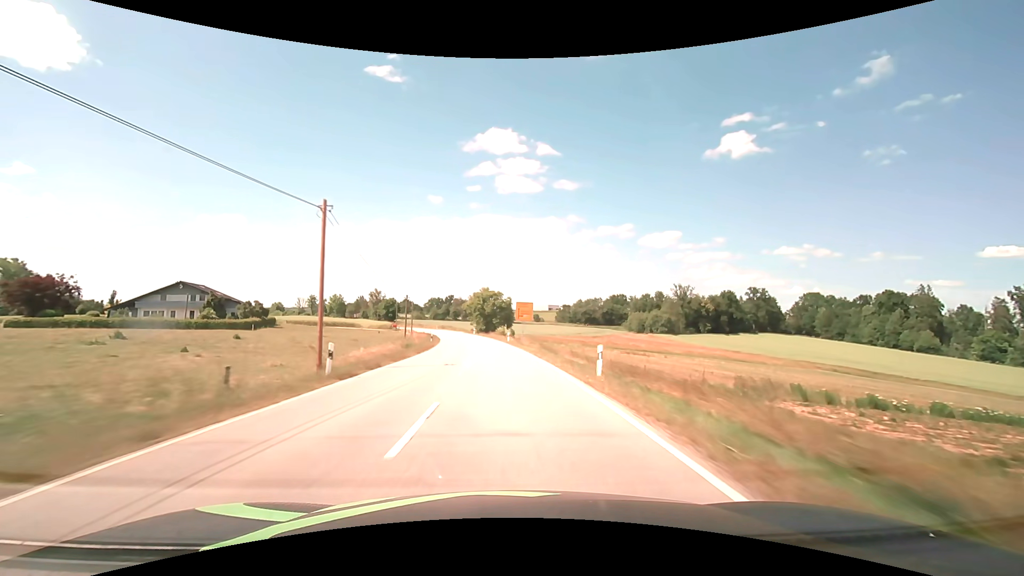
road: secondary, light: Day
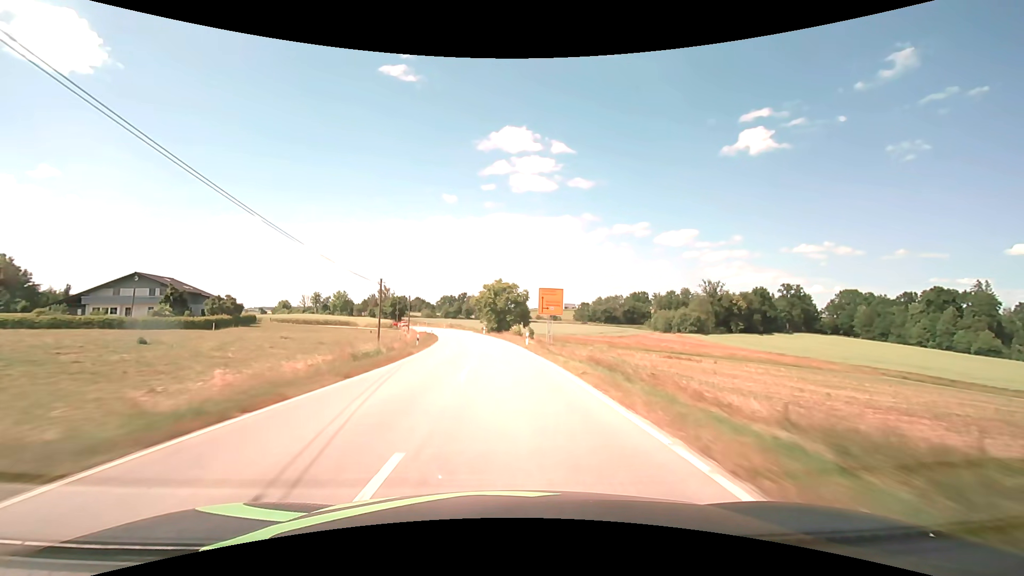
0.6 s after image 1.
(-0.2, +15.8) m; -2°
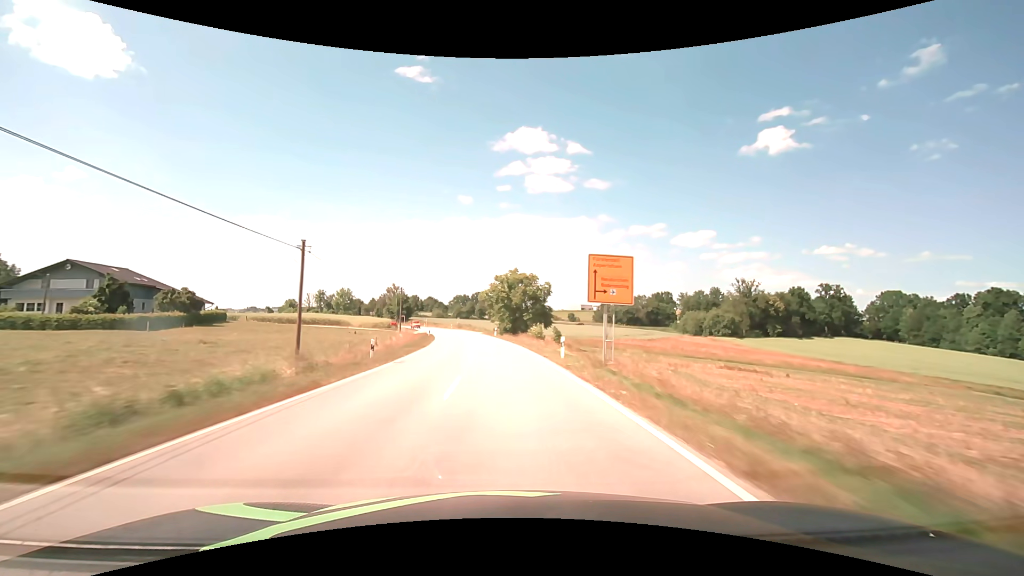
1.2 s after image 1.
(-0.3, +15.8) m; -2°
(0, +10) (0, +20) (-1, +30) (-2, +40) (-3, +50) (-4, +60) (-5, +70) (-7, +80) (-9, +89) (-11, +99) m
